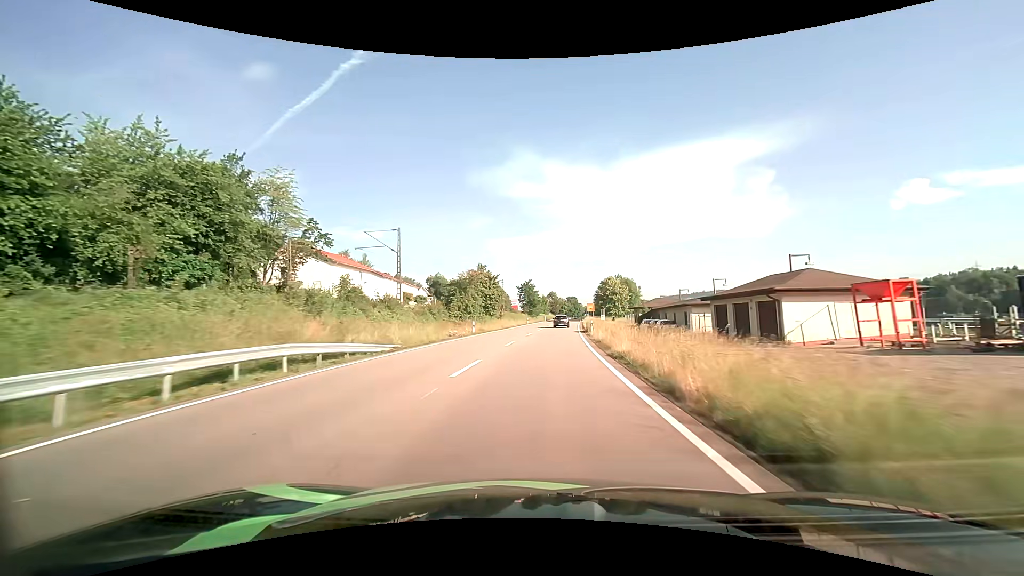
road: primary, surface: asphalt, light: Day
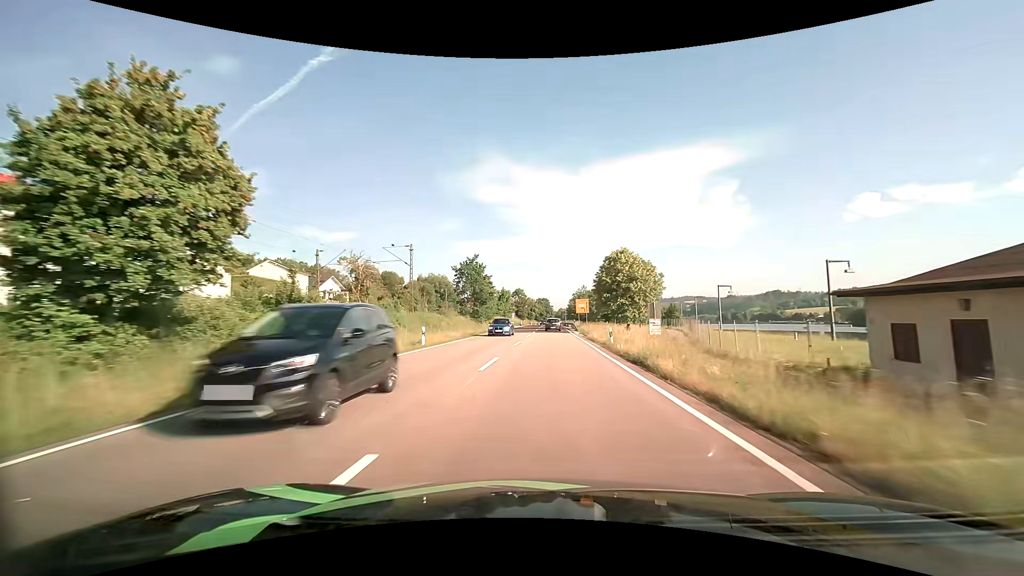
(+2.6, +58.3) m; +4°
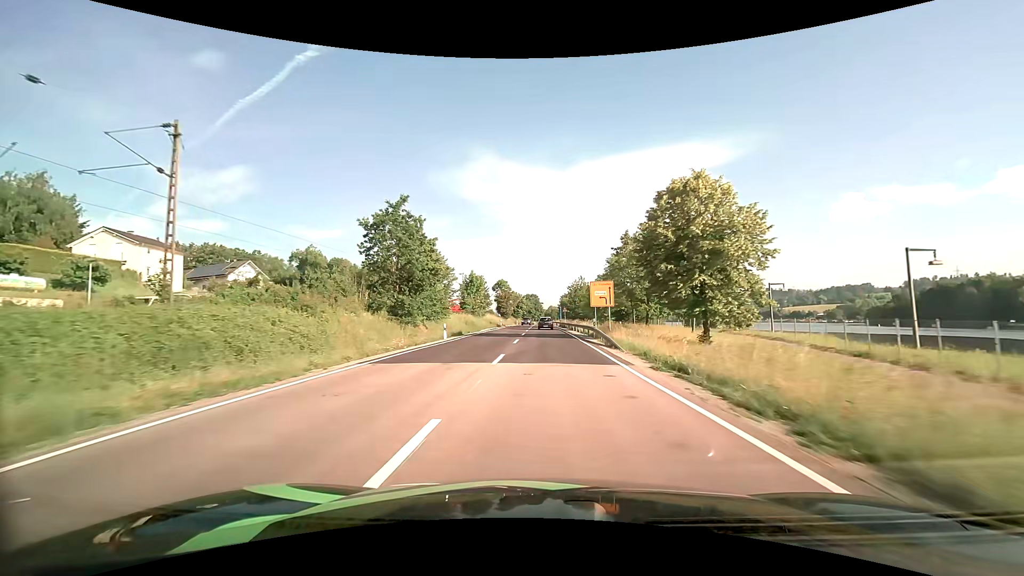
(+0.4, +34.6) m; +1°
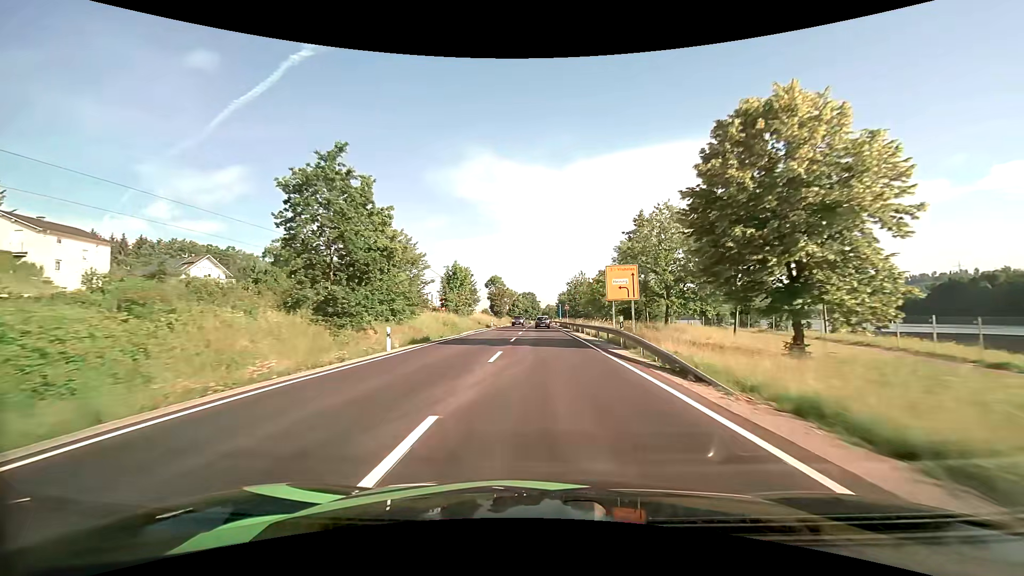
(+0.1, +11.7) m; 0°
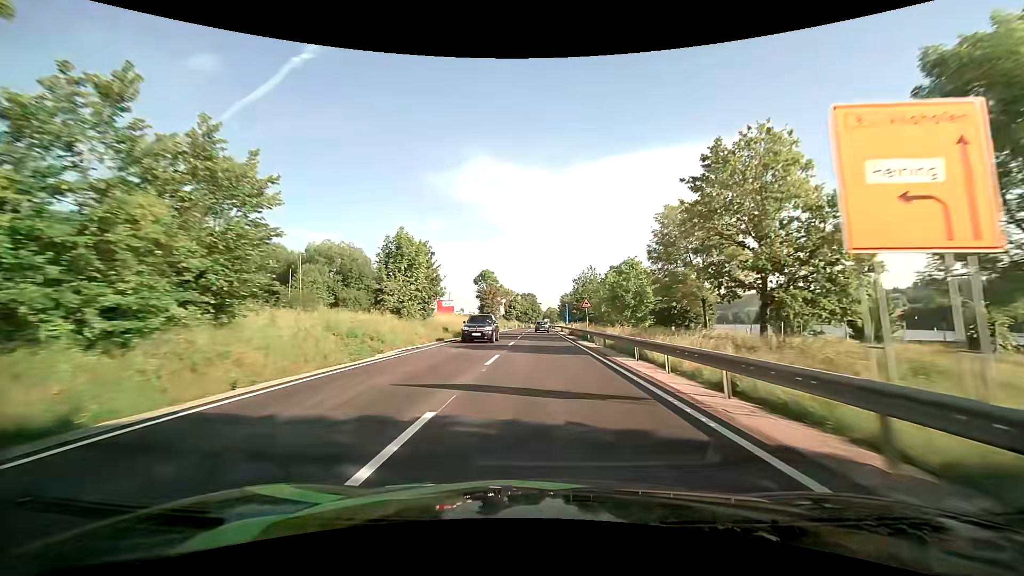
(0.0, +23.8) m; 0°
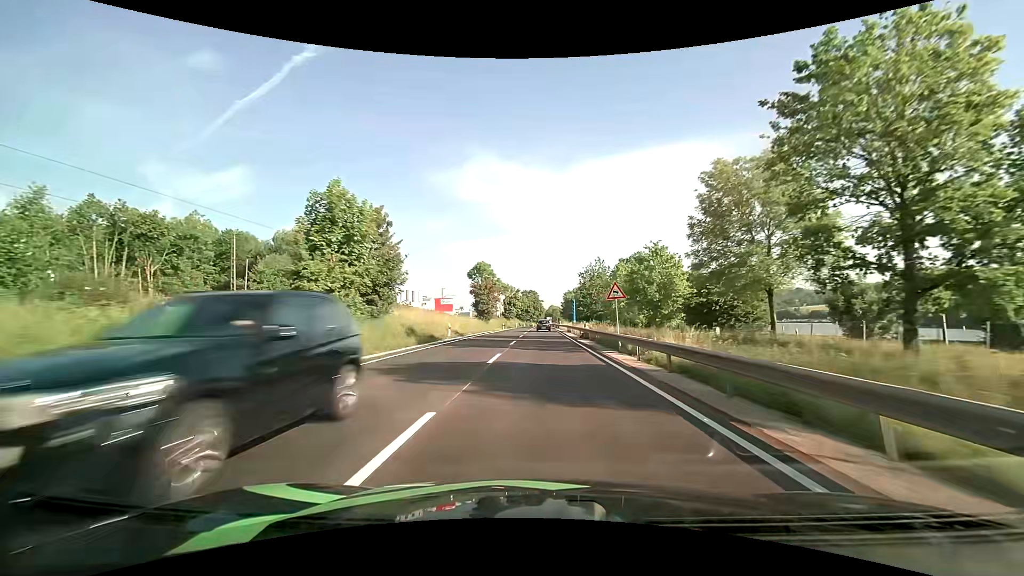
(0.0, +12.2) m; 0°
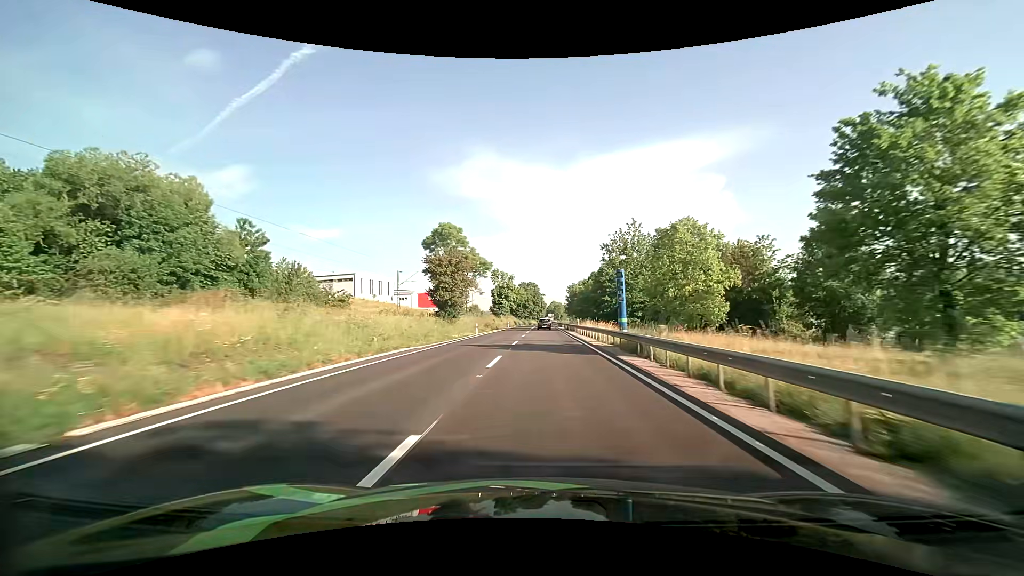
(-0.2, +37.7) m; 0°
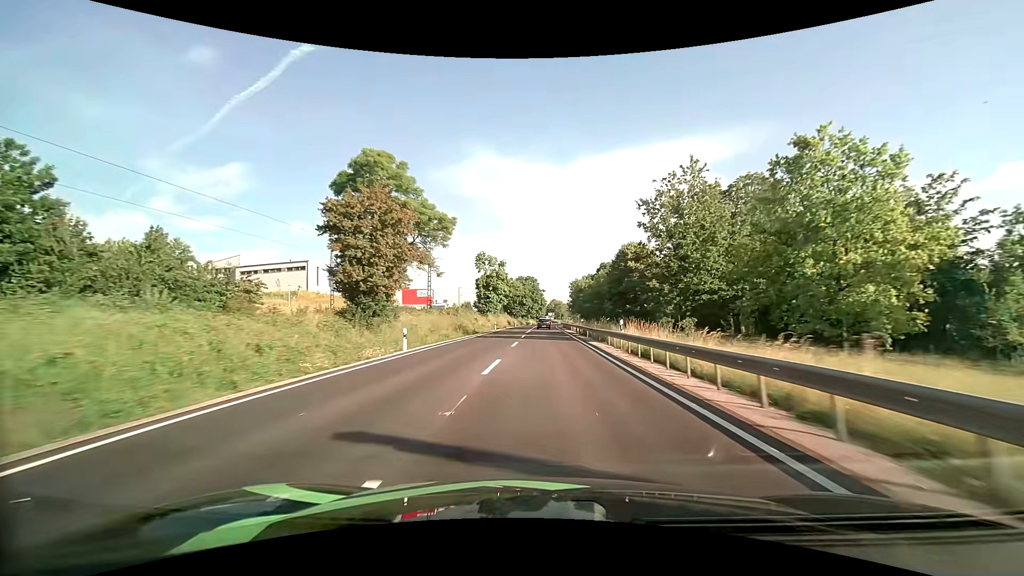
(0.0, +25.7) m; 0°
(0, +10) (0, +20) (0, +30) (0, +40) (0, +50) (0, +60) (0, +70) (+1, +80) (+1, +90) (+1, +100) m
